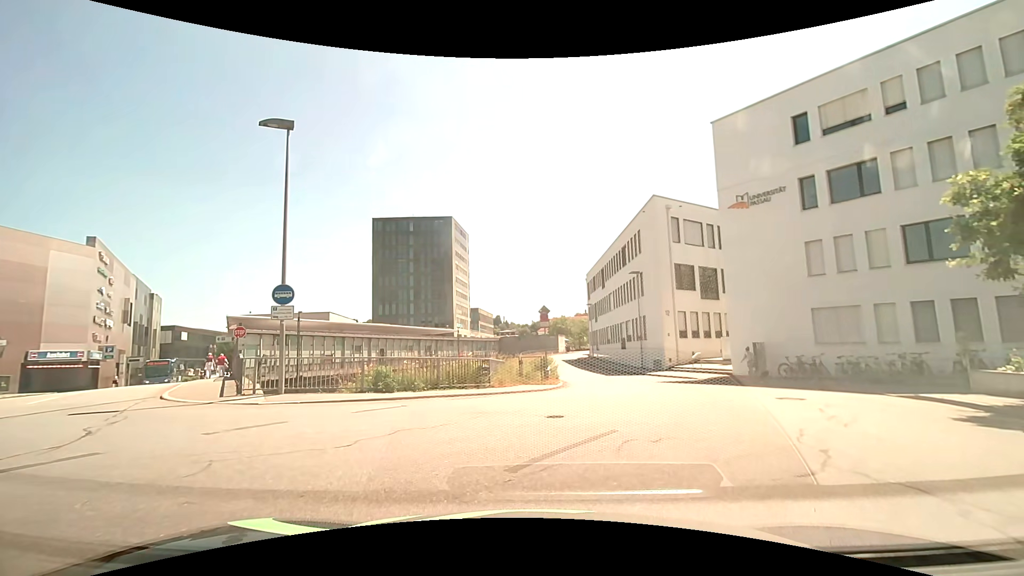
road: residential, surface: asphalt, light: Day
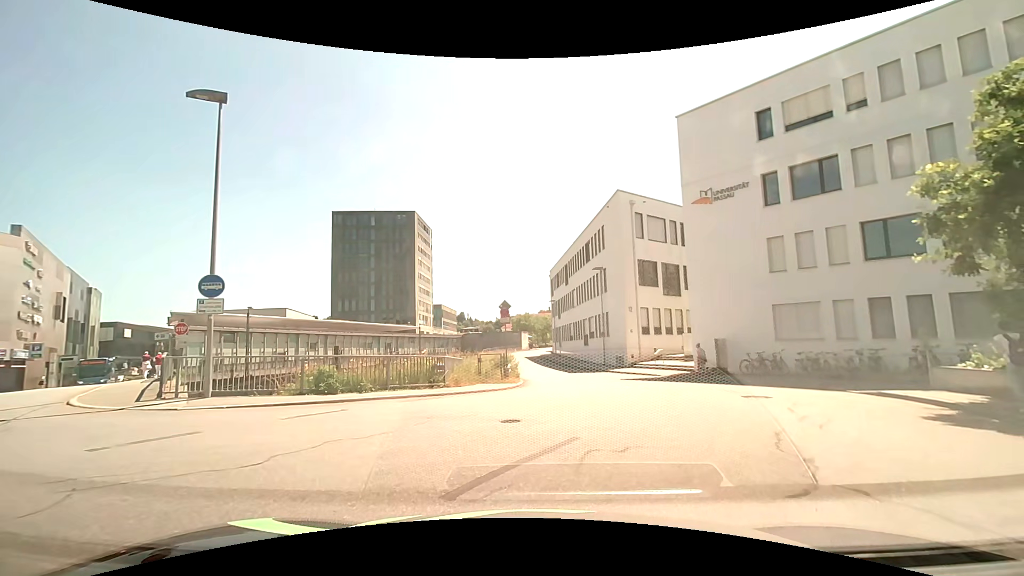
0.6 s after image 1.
(0.0, +1.0) m; +6°
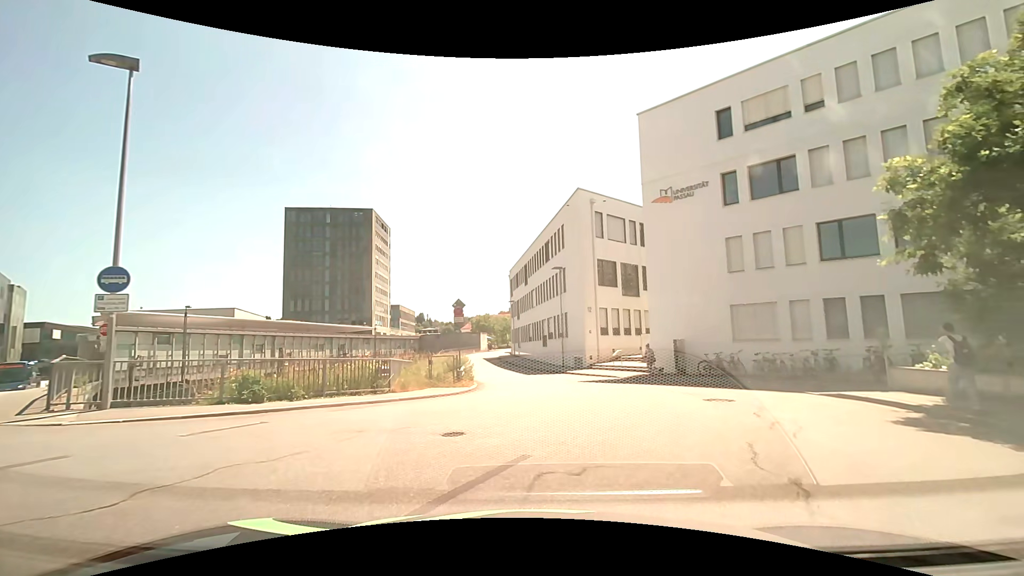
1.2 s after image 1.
(0.0, +1.1) m; +5°
